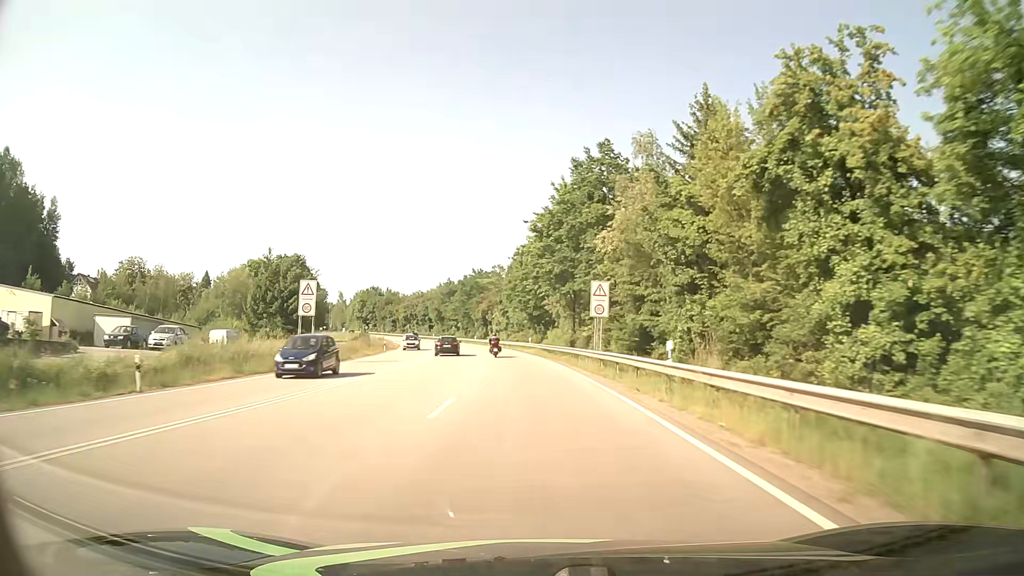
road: primary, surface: asphalt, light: Day
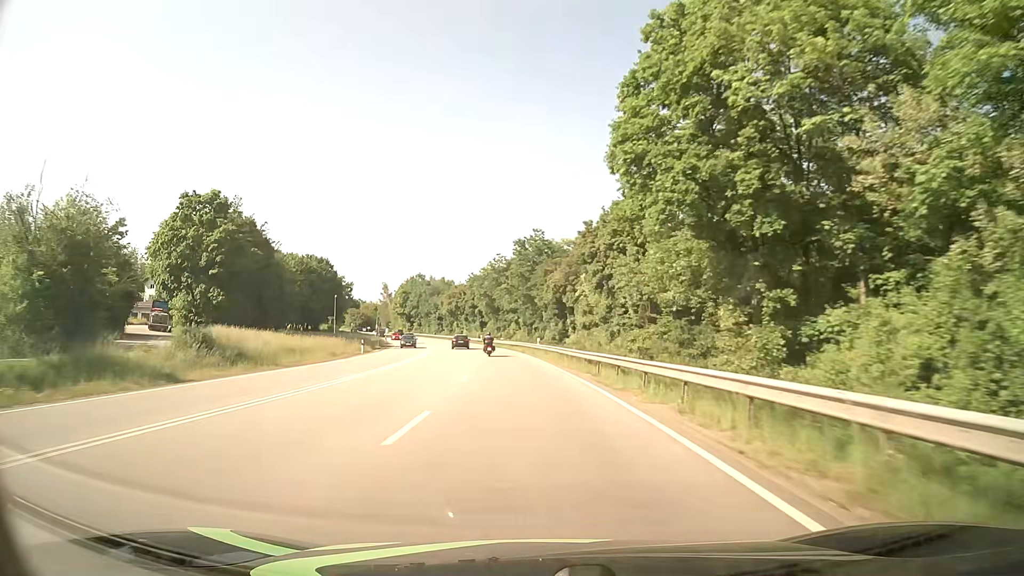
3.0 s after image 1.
(-3.3, +62.3) m; -7°
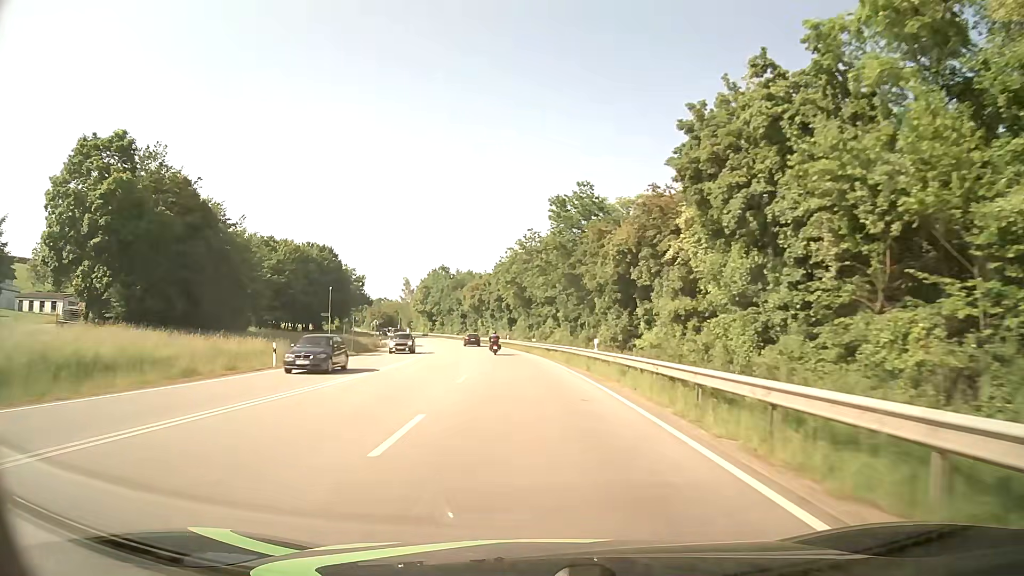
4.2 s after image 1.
(-0.8, +25.0) m; -3°
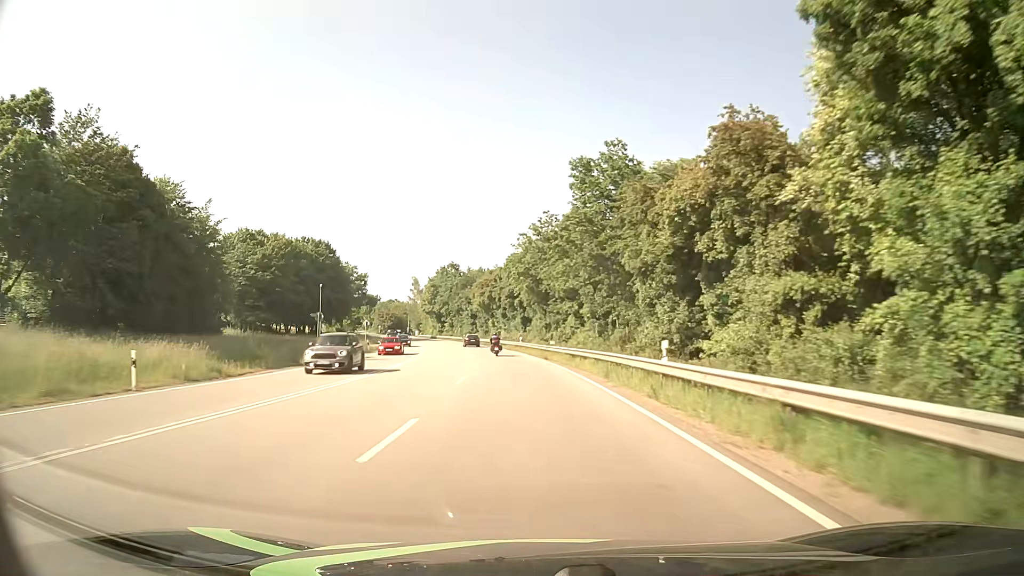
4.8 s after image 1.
(-0.1, +12.5) m; -2°
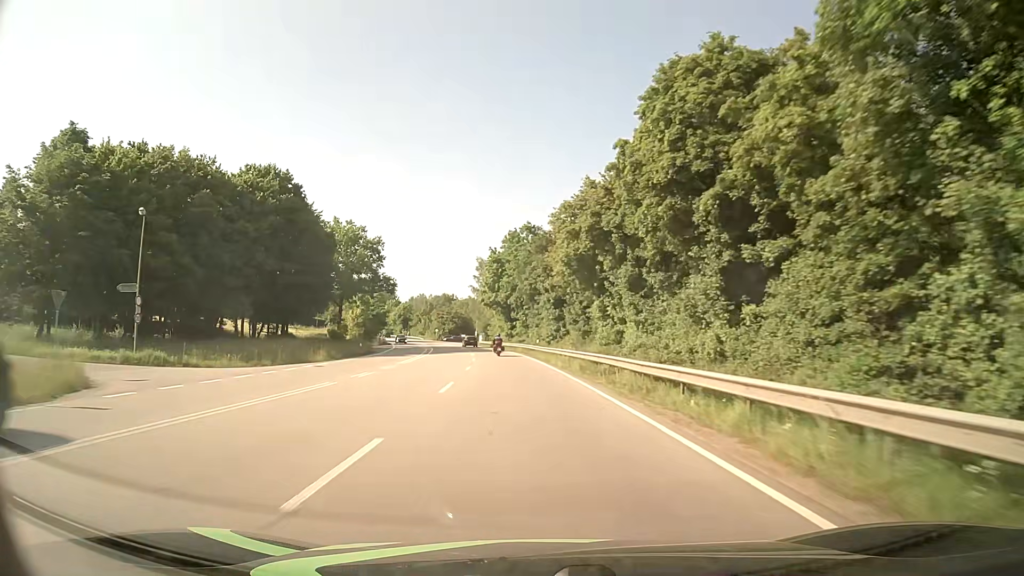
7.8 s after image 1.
(-4.3, +62.2) m; -8°
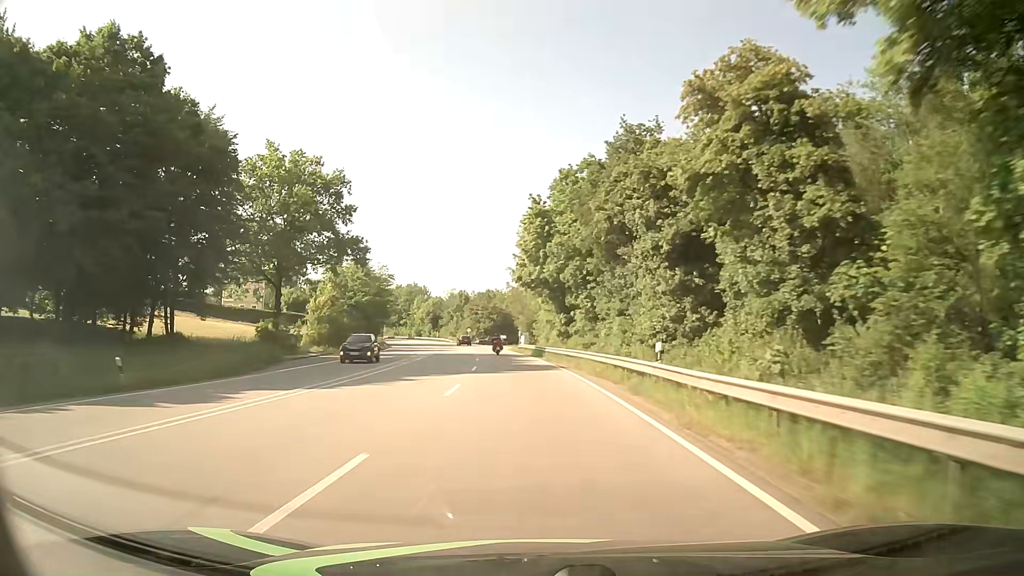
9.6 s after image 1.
(-1.6, +37.4) m; -5°
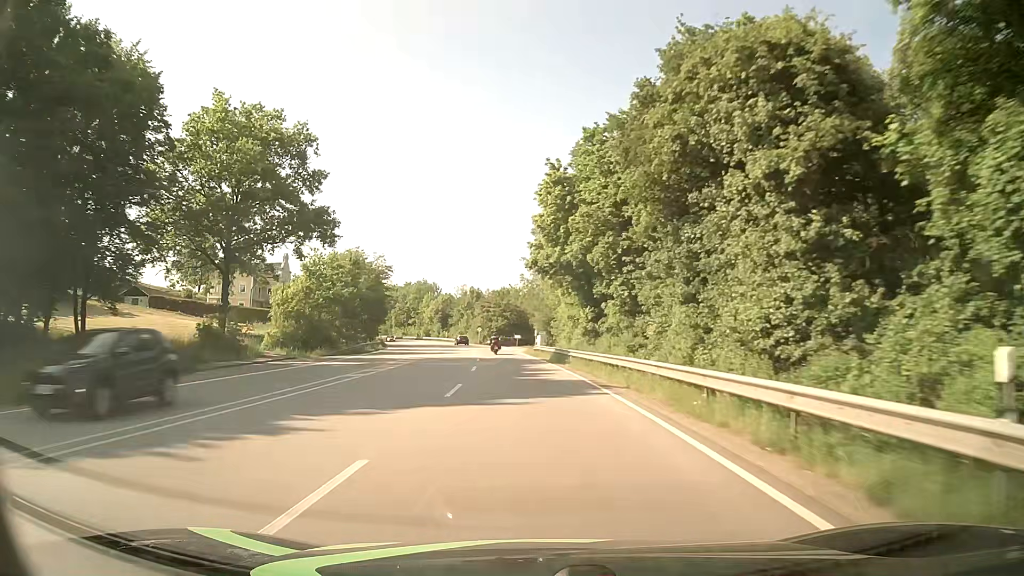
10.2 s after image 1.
(-0.1, +12.5) m; -1°
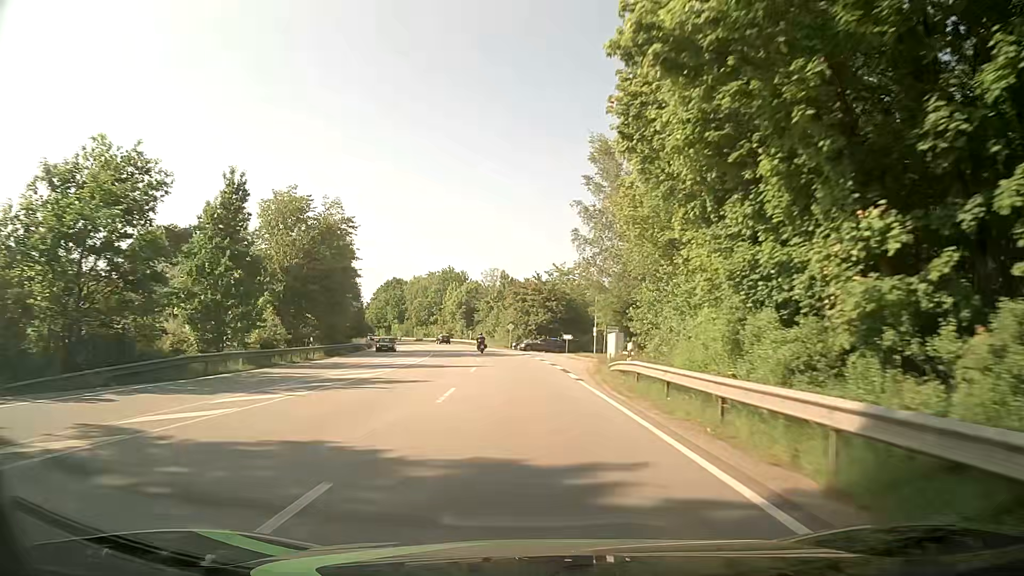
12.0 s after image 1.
(-1.3, +37.4) m; -4°
(0, +10) (0, +20) (-1, +30) (-2, +40) (-3, +50) (-4, +60) (-6, +70) (-8, +79) (-10, +89) (-12, +99) m
